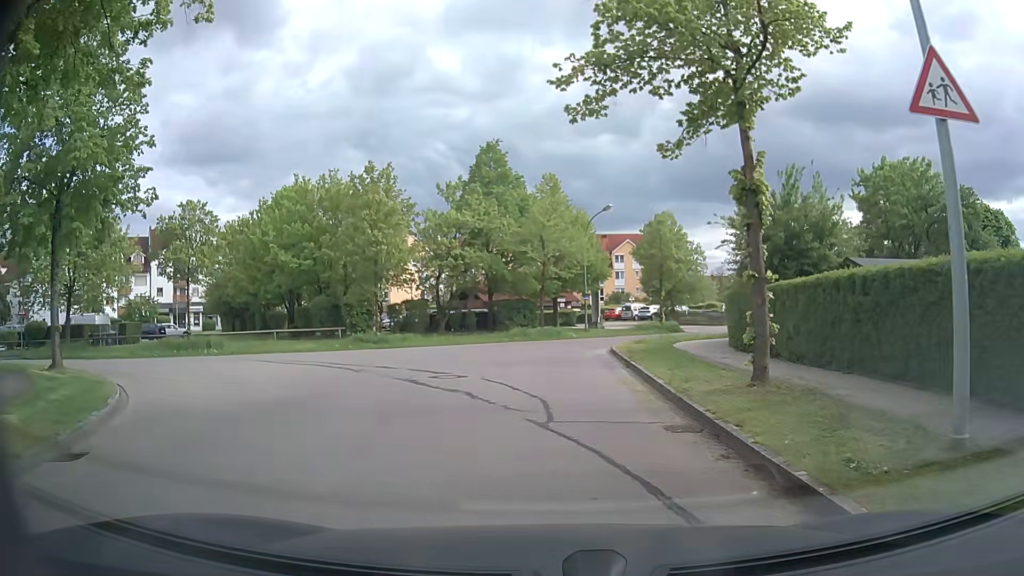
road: residential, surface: asphalt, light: Day
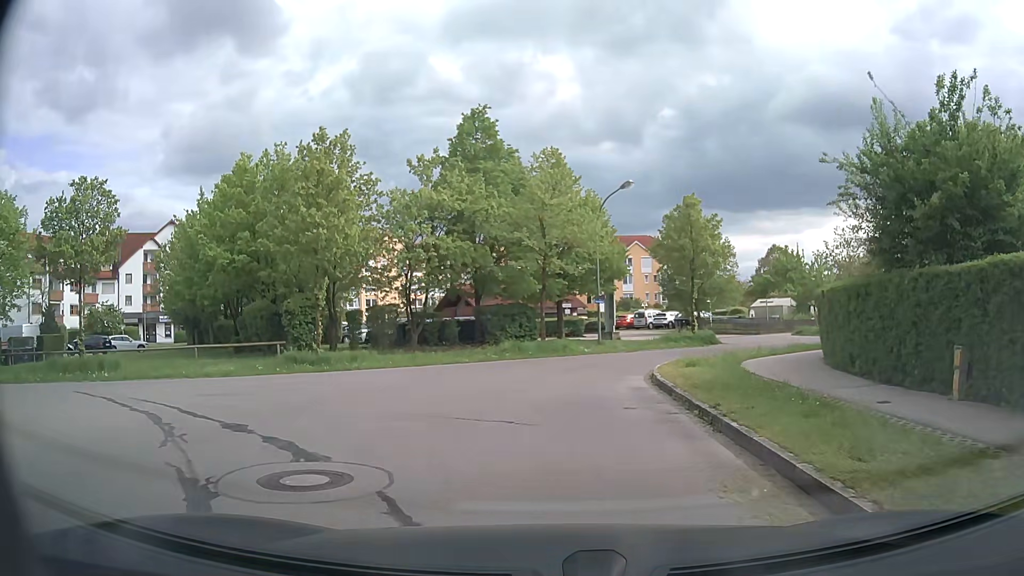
(+0.1, +8.8) m; +1°
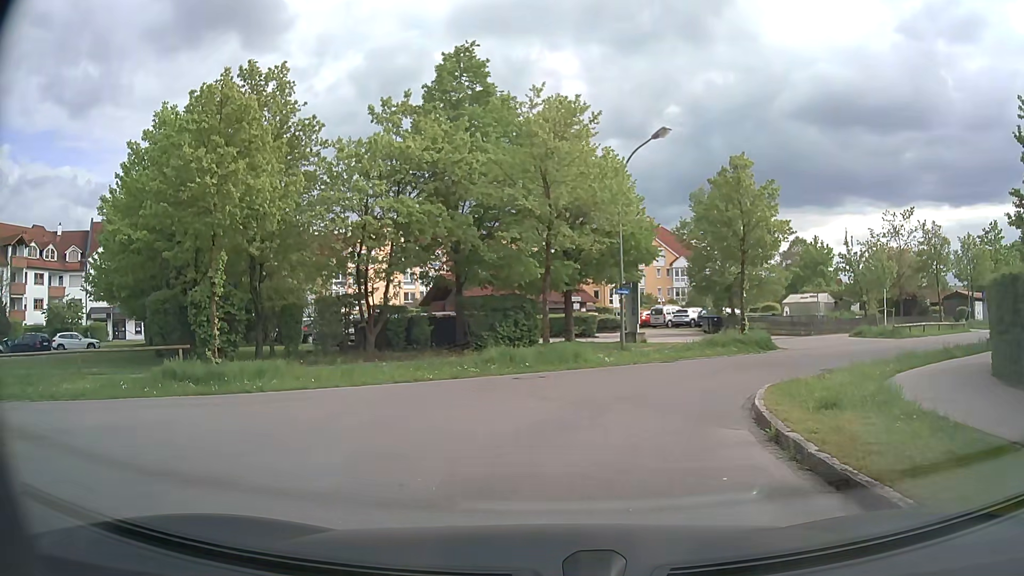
(-0.1, +8.1) m; -1°
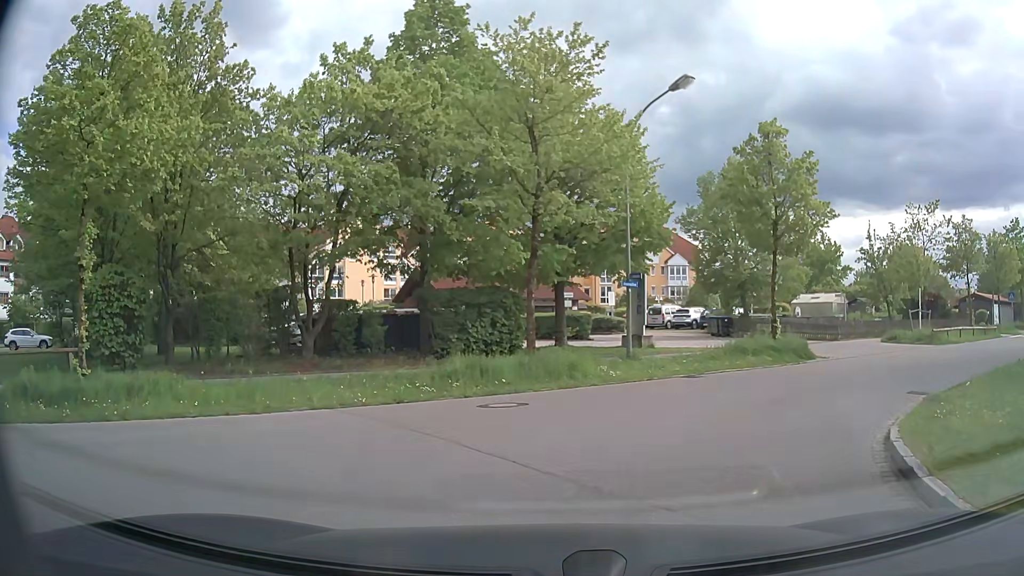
(0.0, +4.9) m; 0°
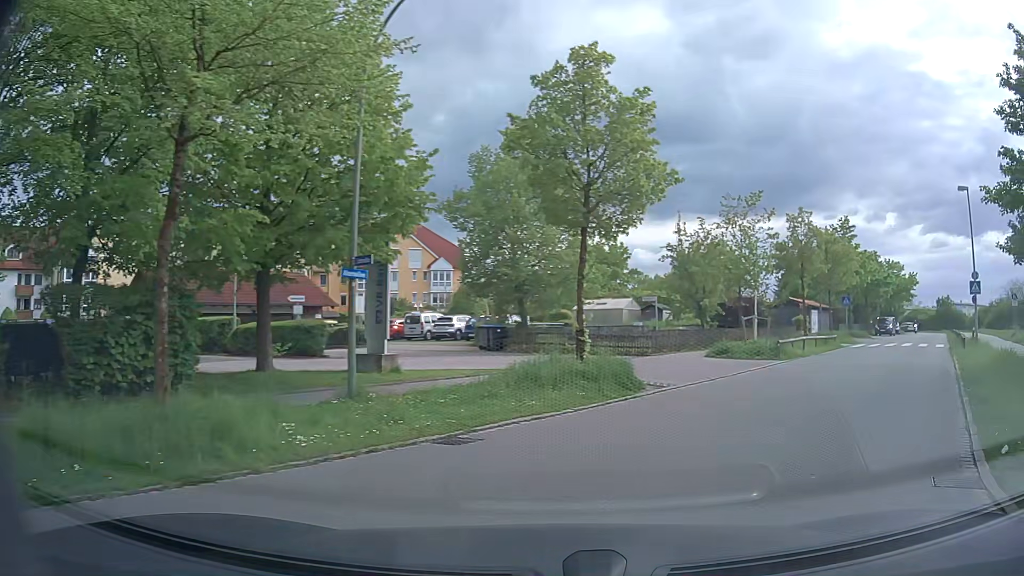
(+0.9, +7.0) m; +18°
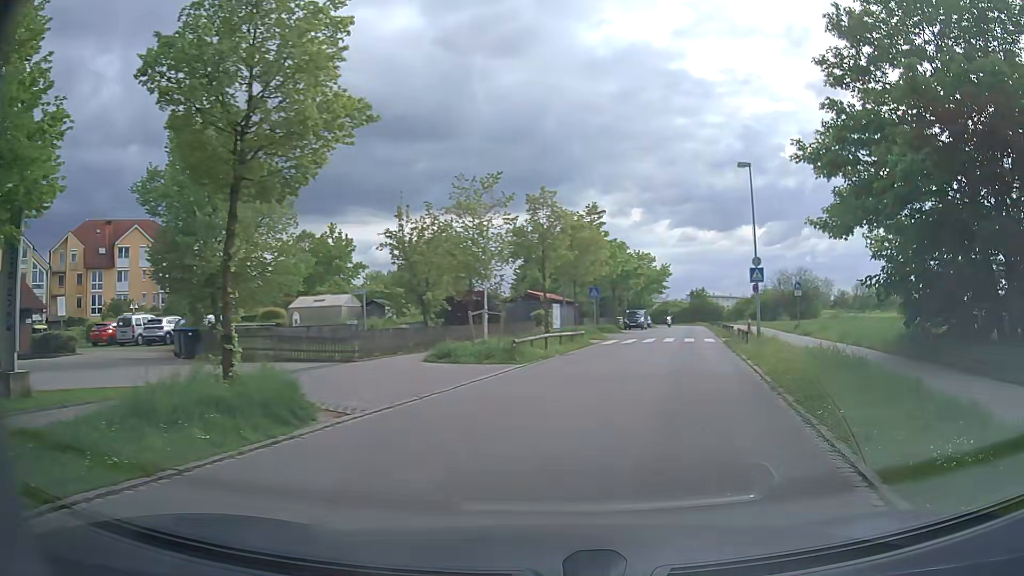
(+1.0, +4.4) m; +24°
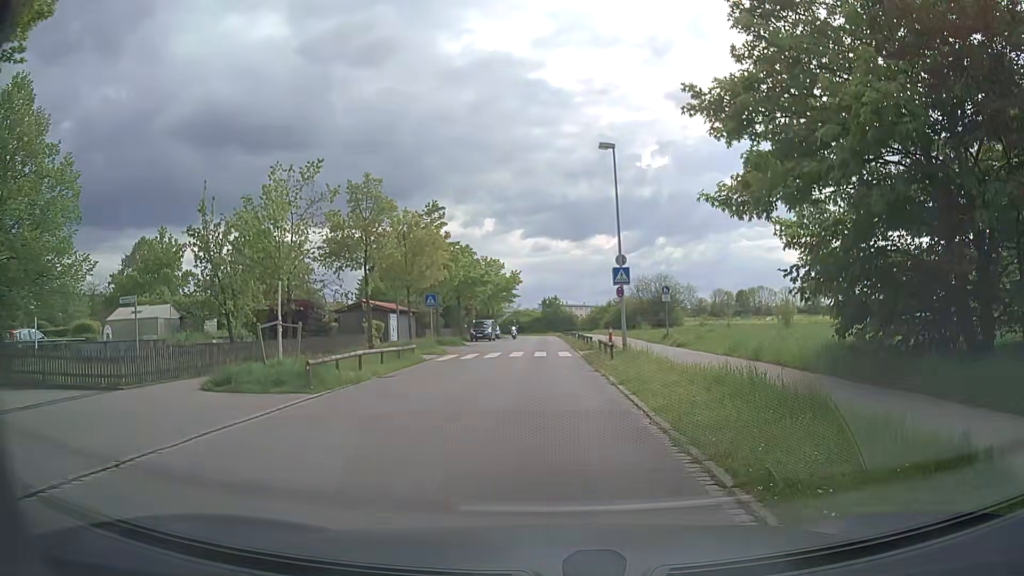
(+0.6, +4.8) m; +13°
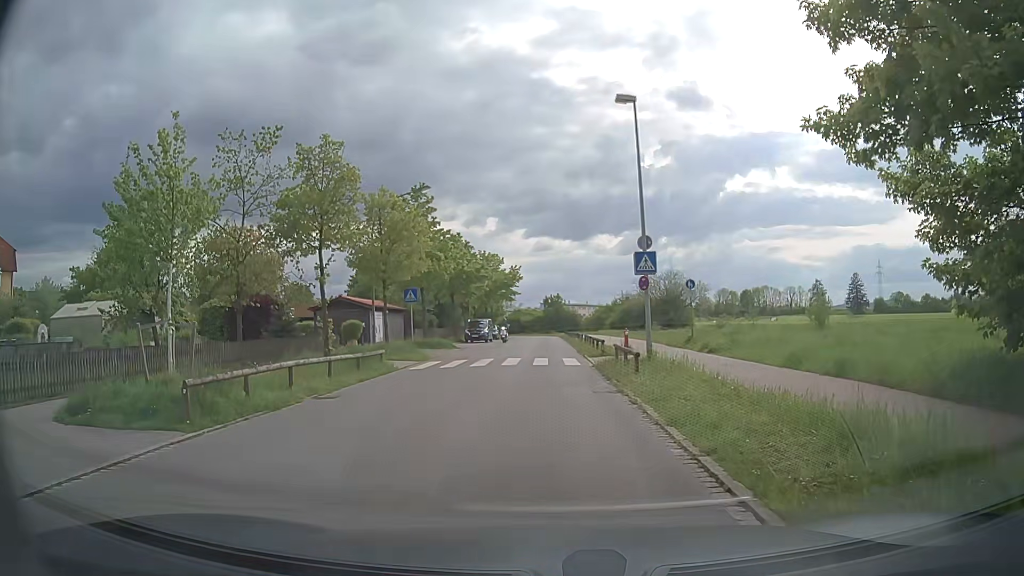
(-0.1, +5.5) m; 0°
